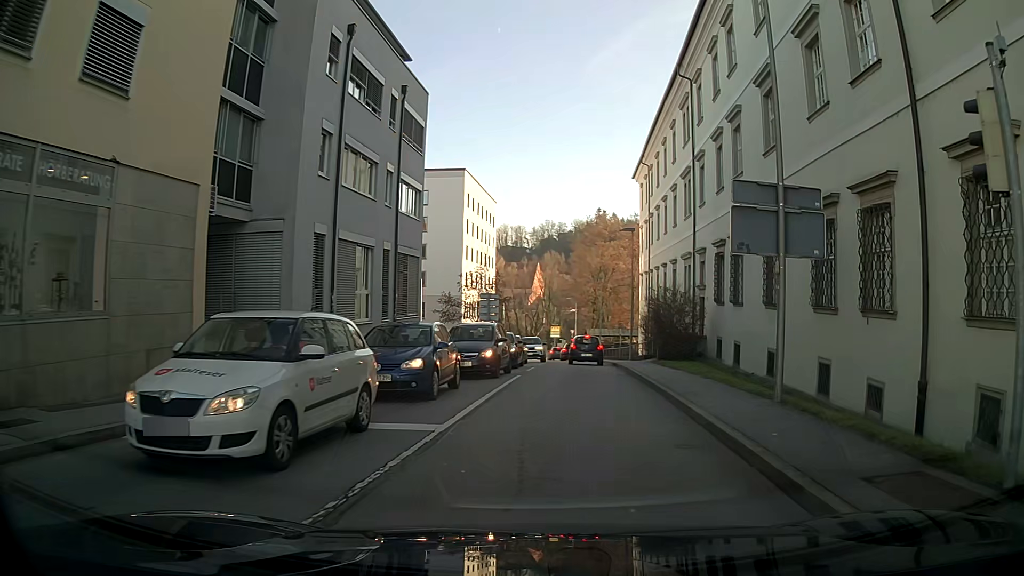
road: unclassified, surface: asphalt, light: Day
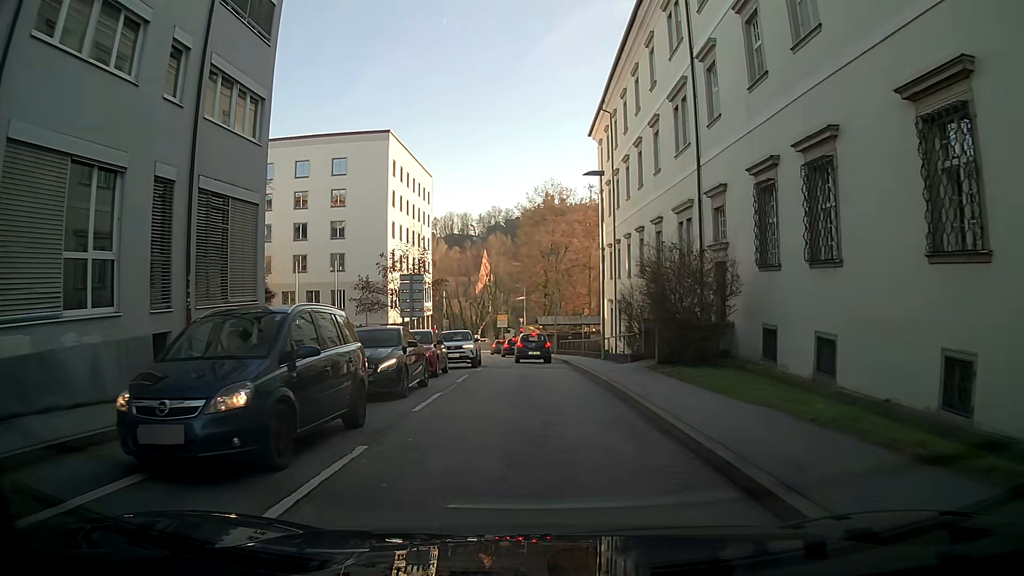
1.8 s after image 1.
(+0.3, +12.9) m; +2°
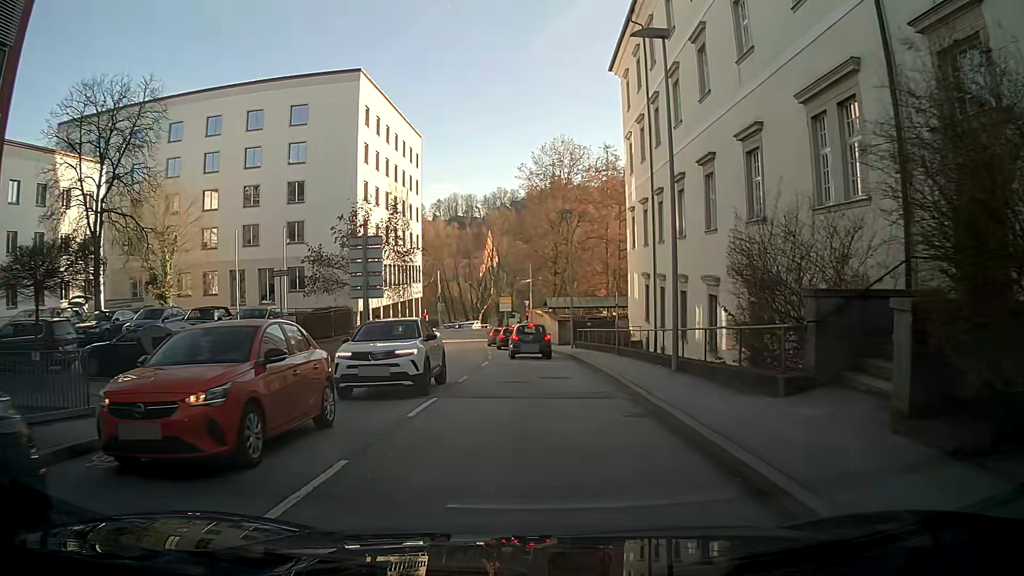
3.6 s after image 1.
(-0.1, +13.6) m; -1°
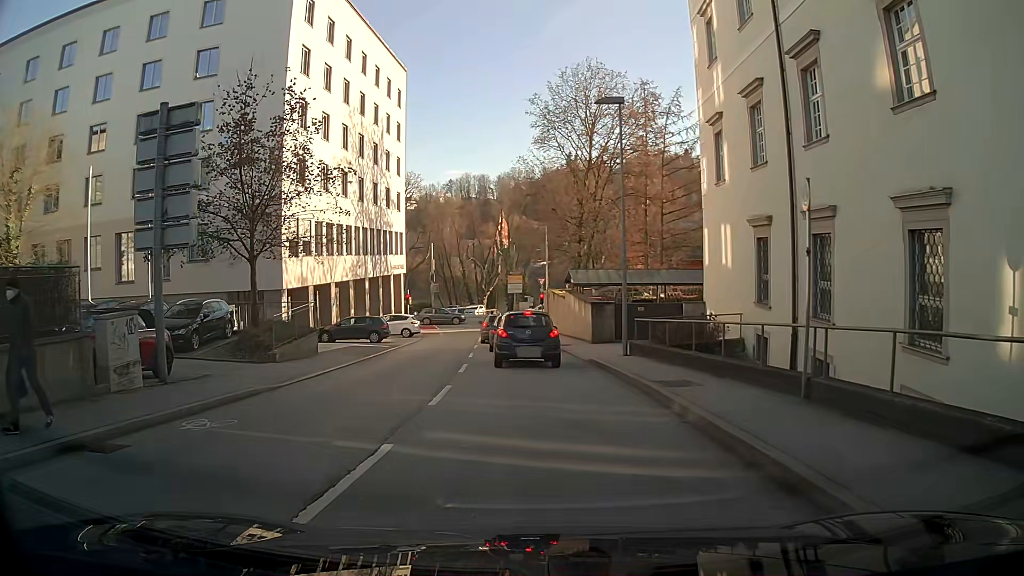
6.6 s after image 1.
(0.0, +18.1) m; -1°
(0, +10) (0, +20) (0, +30) (+1, +40) (0, +50) (+1, +60) (+8, +66) (+18, +66) (+28, +66) (+38, +65) m
